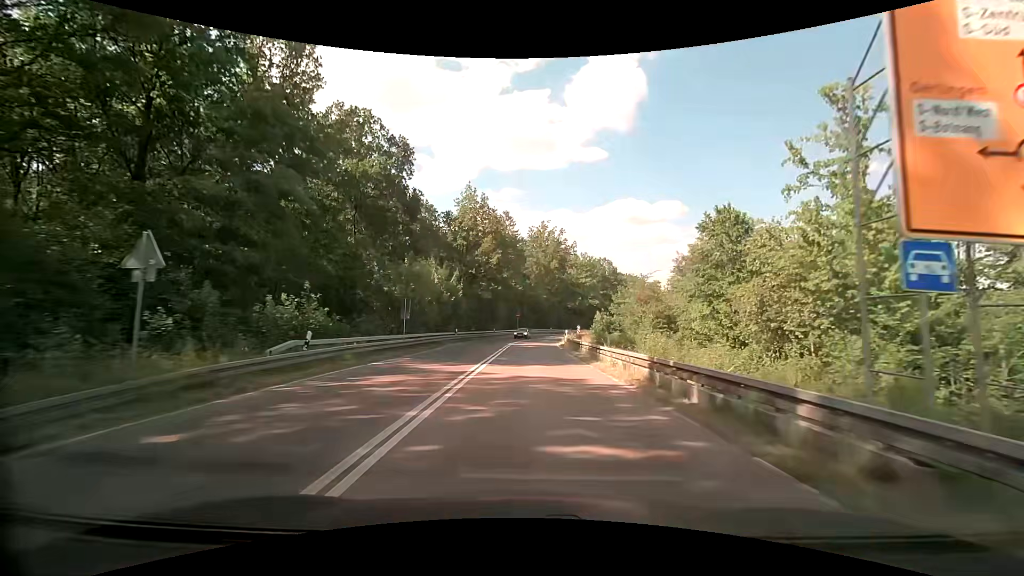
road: secondary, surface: asphalt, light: Day
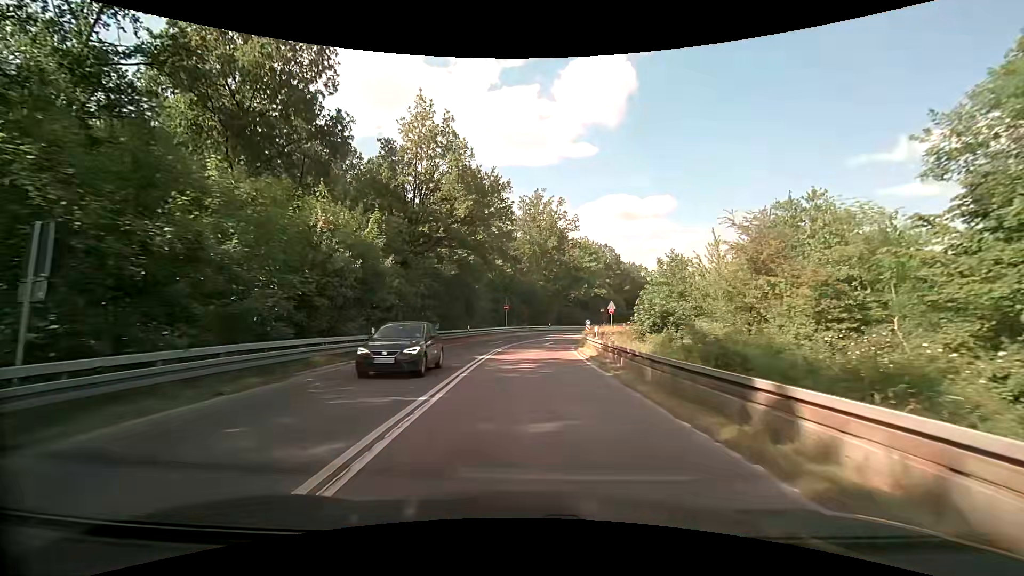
(+0.1, +22.9) m; +1°
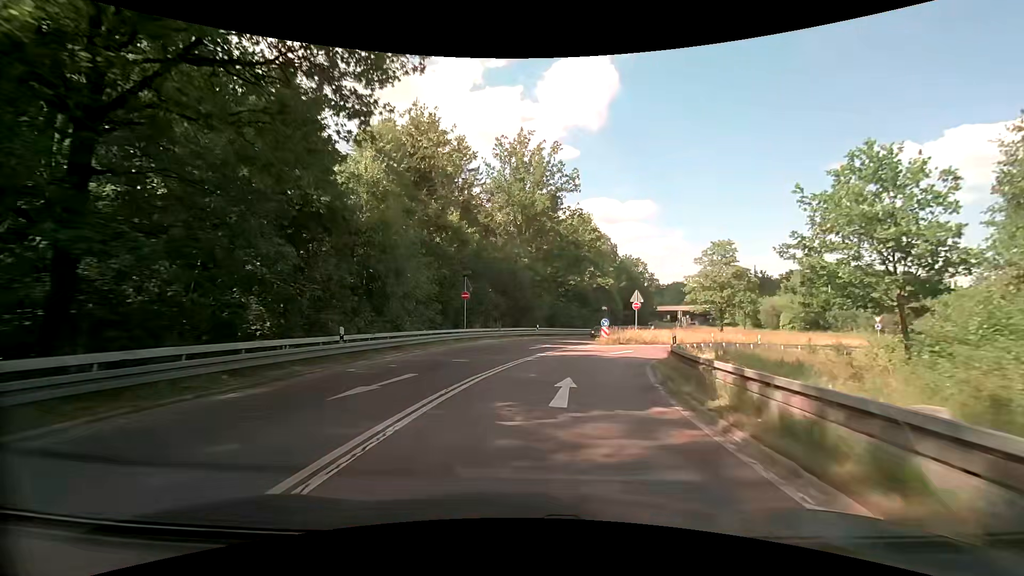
(+0.4, +27.2) m; +2°
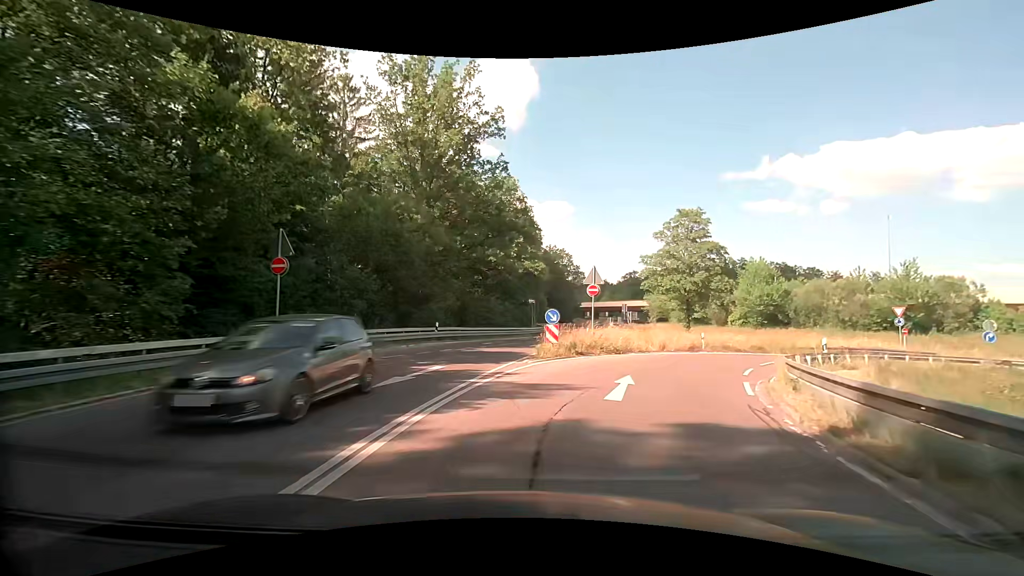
(+1.3, +17.9) m; +10°
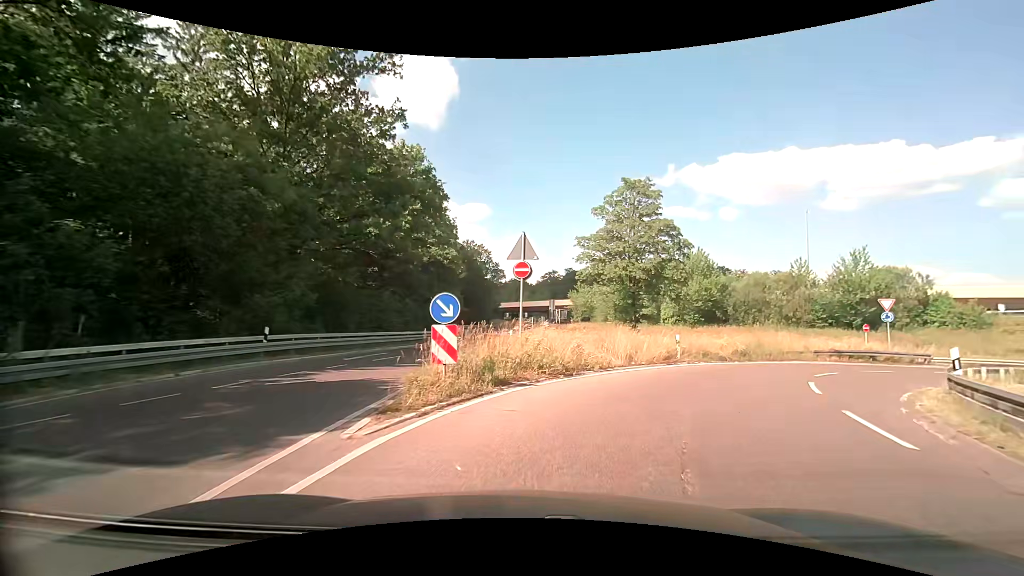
(+0.8, +10.9) m; +9°
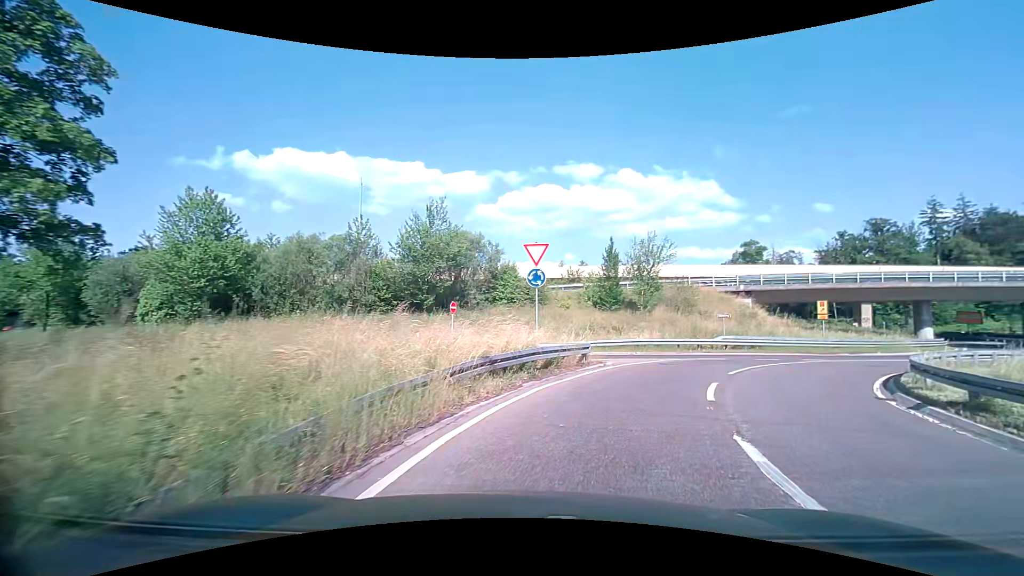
(+8.5, +21.5) m; +48°
